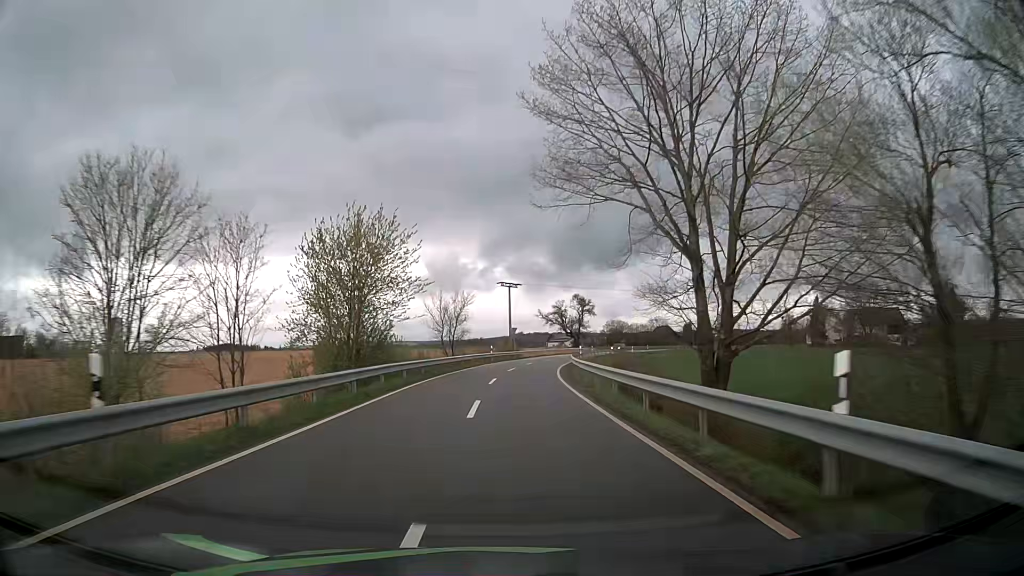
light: Day
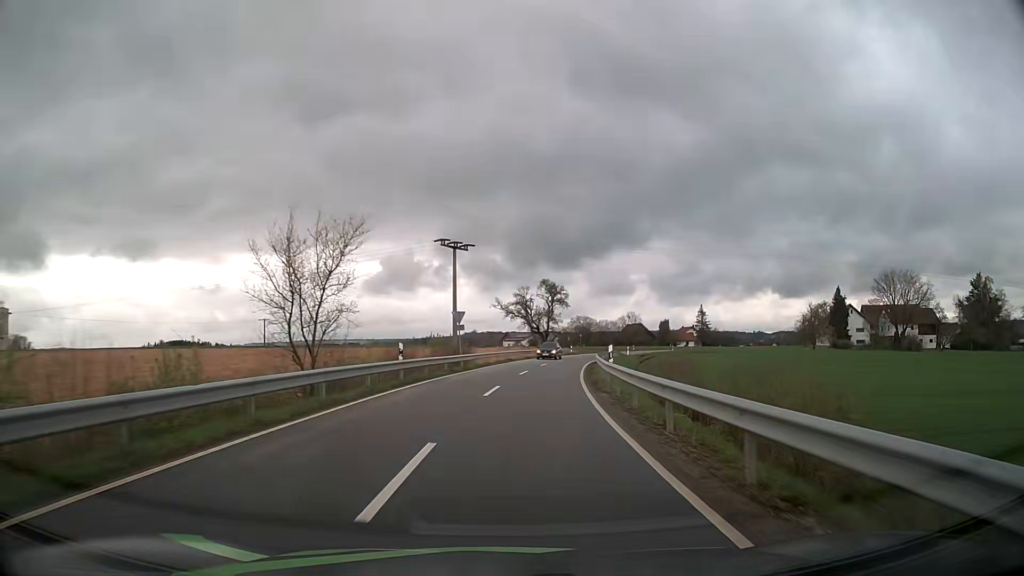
(+0.6, +31.4) m; +3°
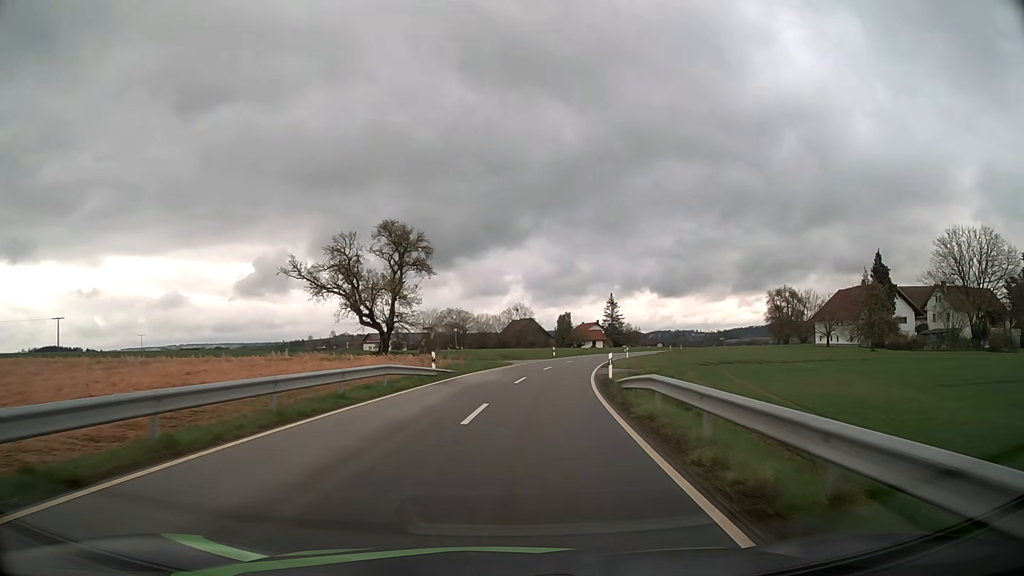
(+5.4, +54.7) m; +11°
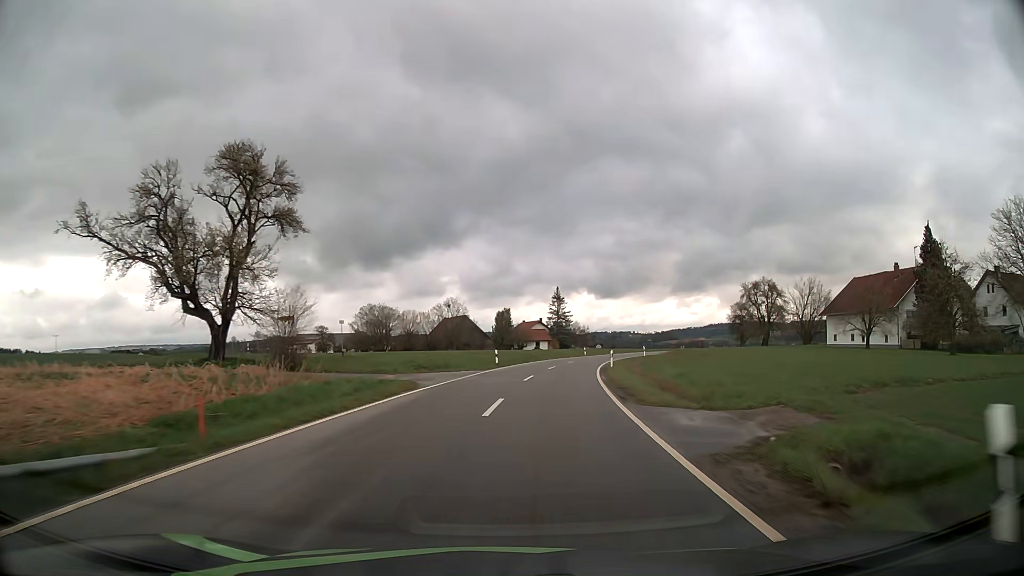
(+1.0, +23.3) m; +5°
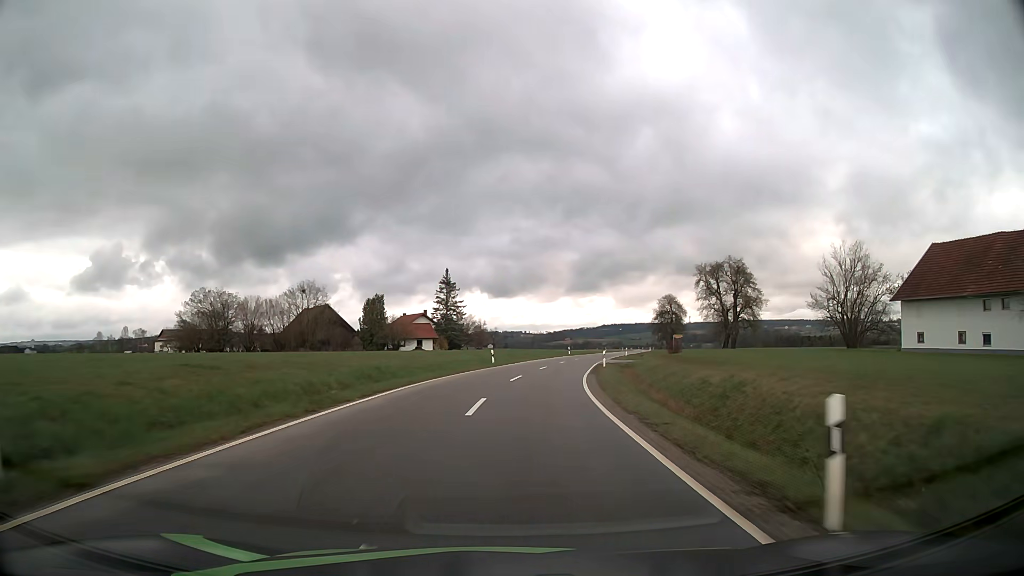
(+2.9, +36.5) m; +9°
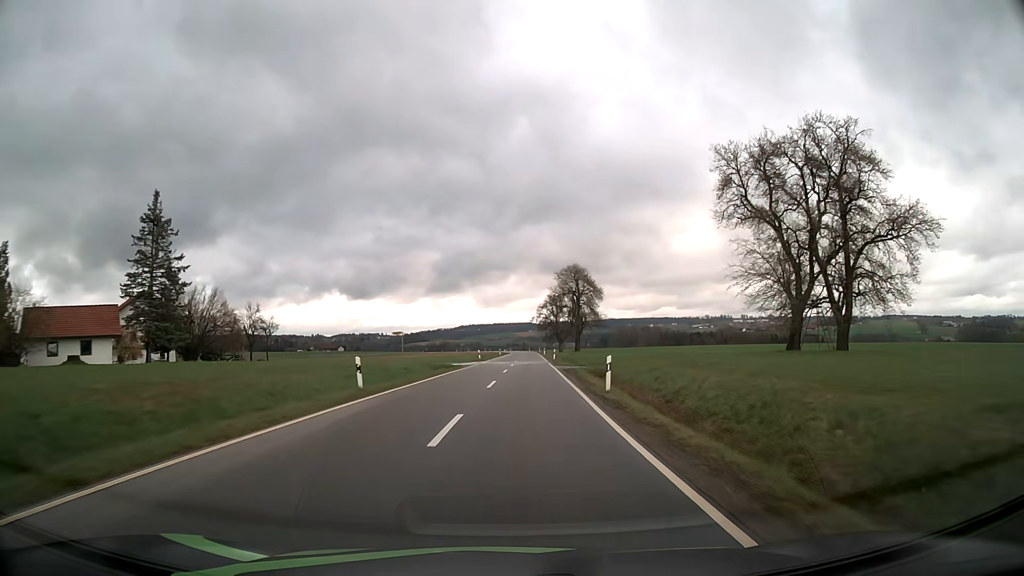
(+7.9, +64.6) m; +12°
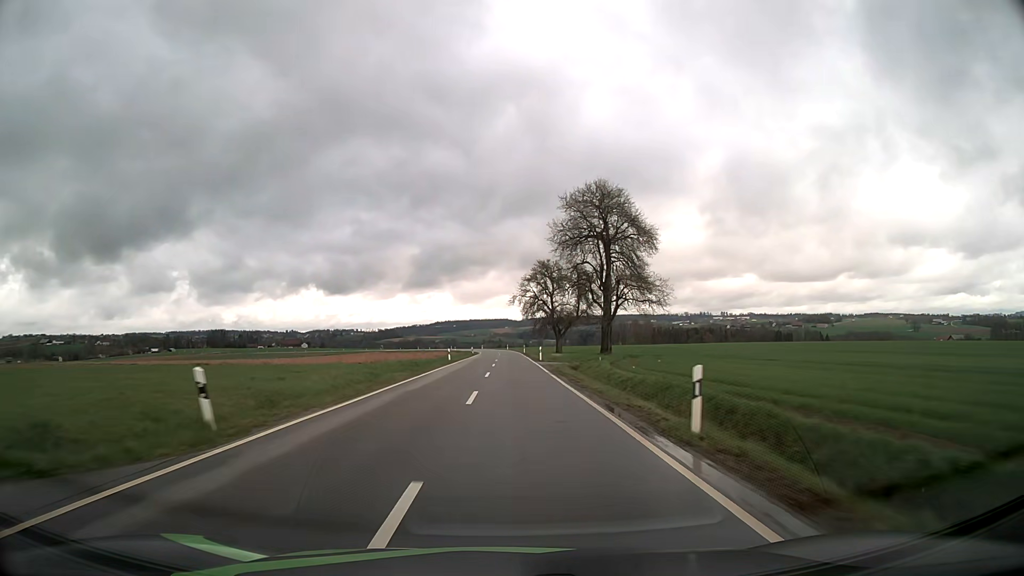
(+1.6, +55.4) m; +2°
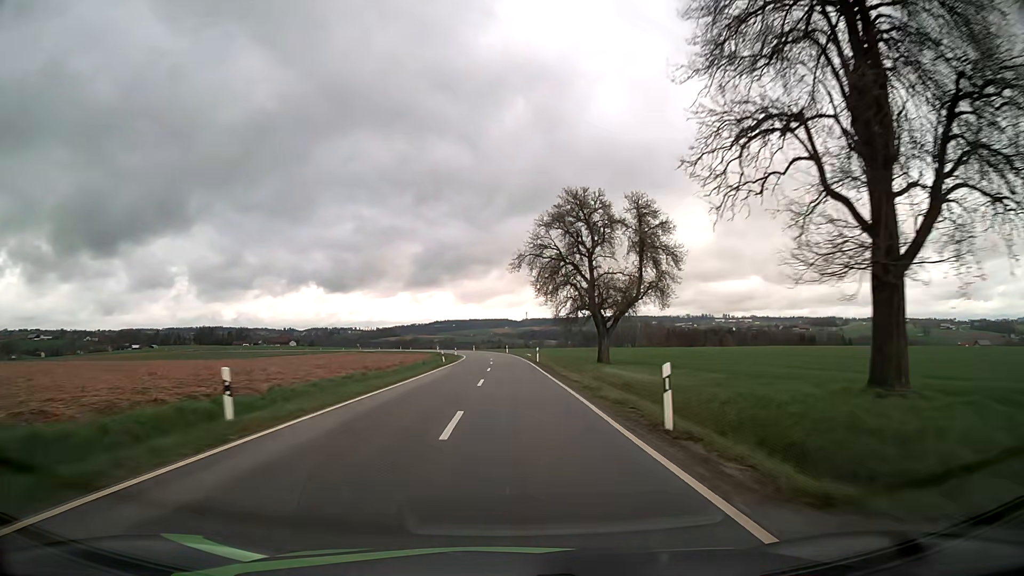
(0.0, +41.9) m; 0°
(0, +10) (0, +20) (0, +30) (0, +40) (0, +50) (0, +60) (-1, +70) (-1, +80) (-2, +90) (-3, +100) m
